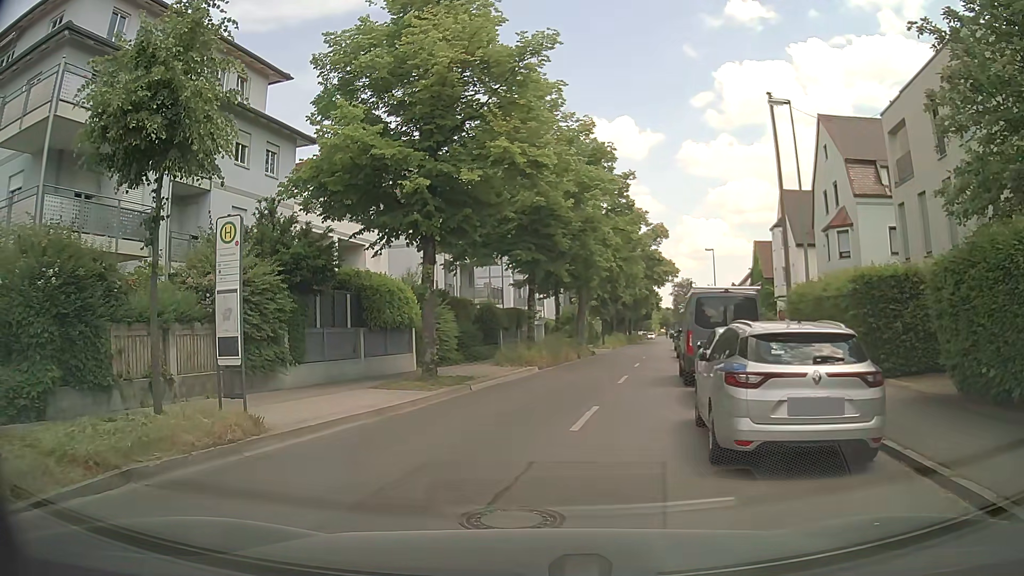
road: tertiary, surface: asphalt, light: Day
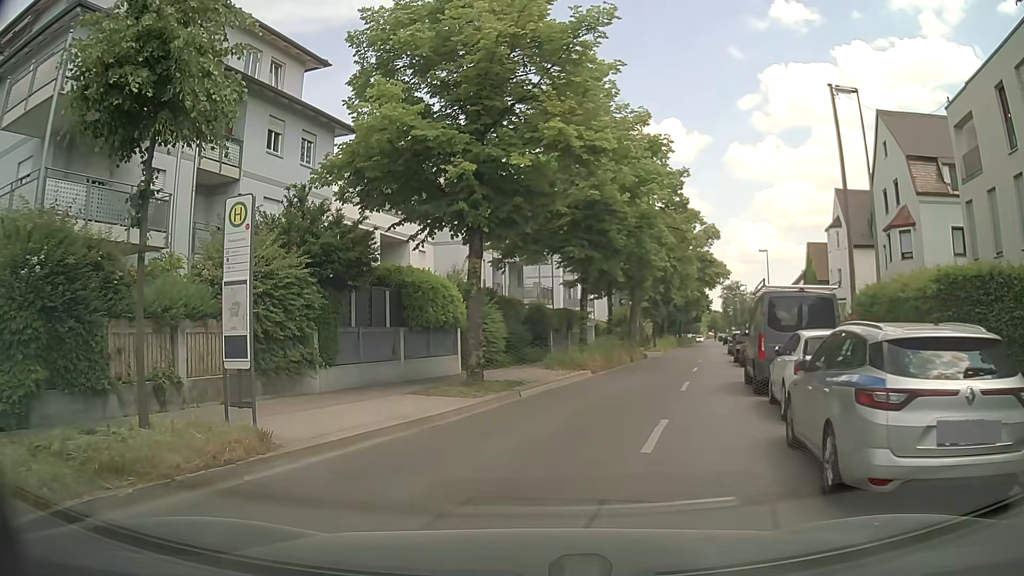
(-0.1, +1.7) m; -4°
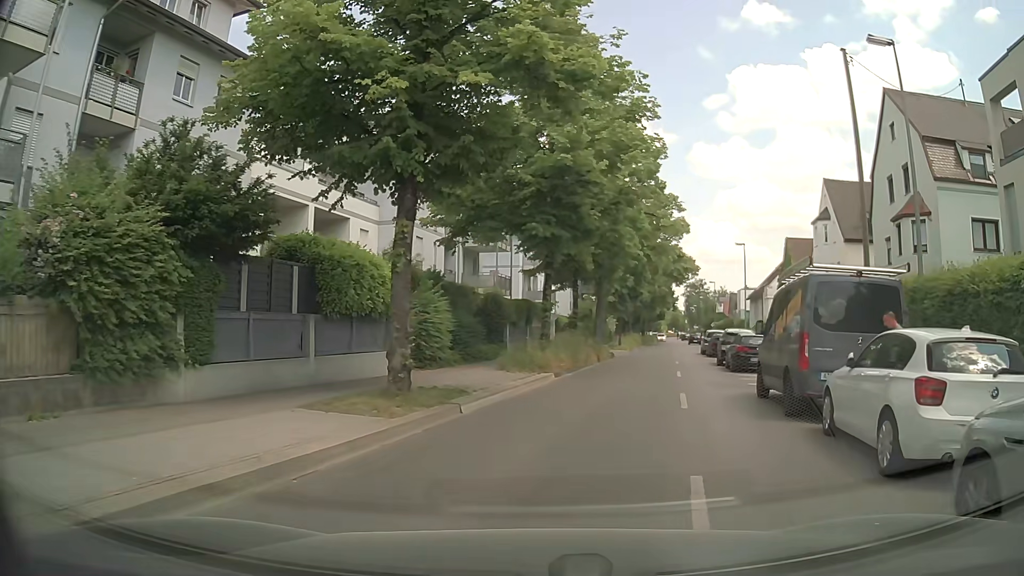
(-0.1, +4.7) m; +1°
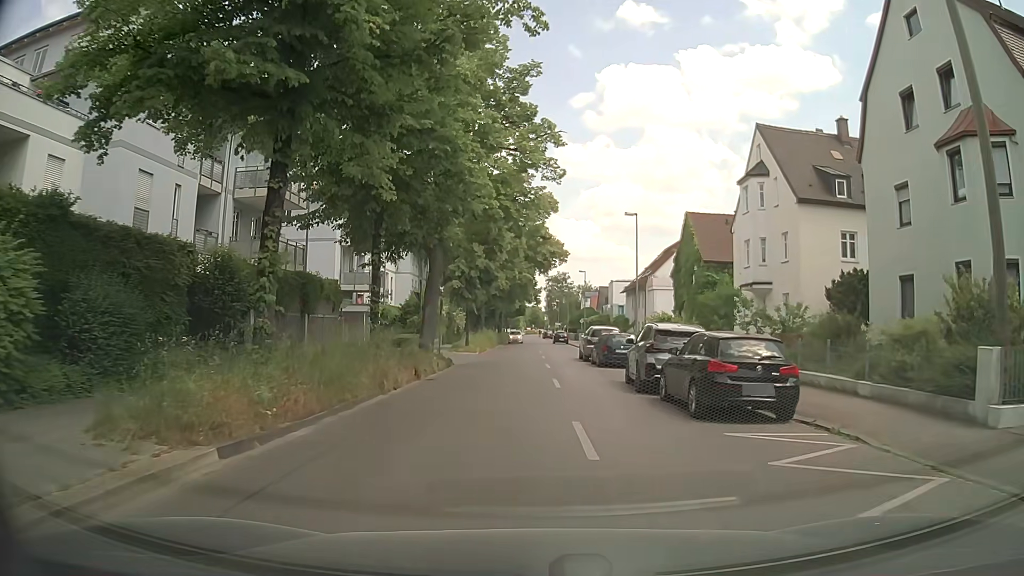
(+2.5, +14.2) m; +14°
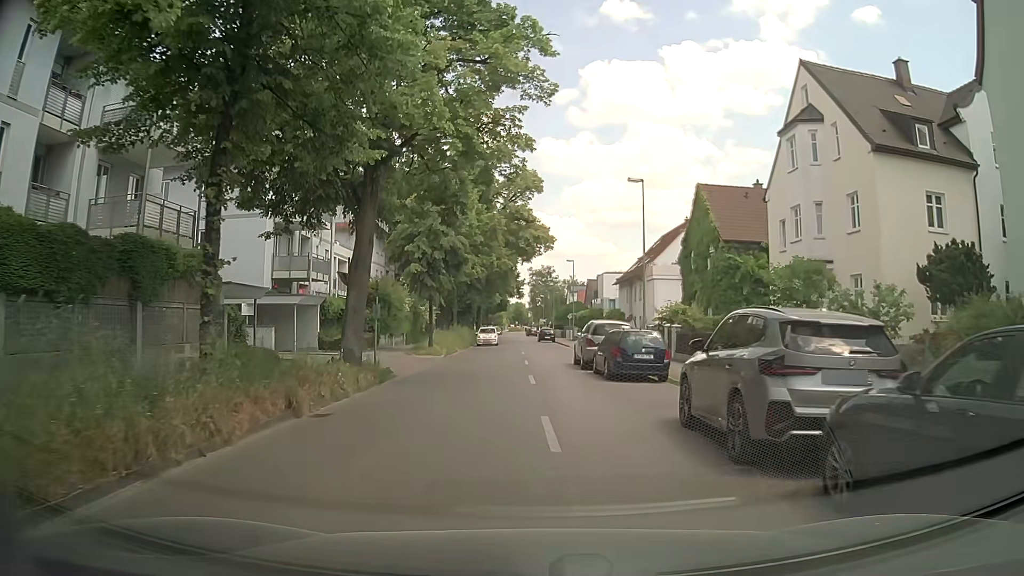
(0.0, +8.9) m; +1°
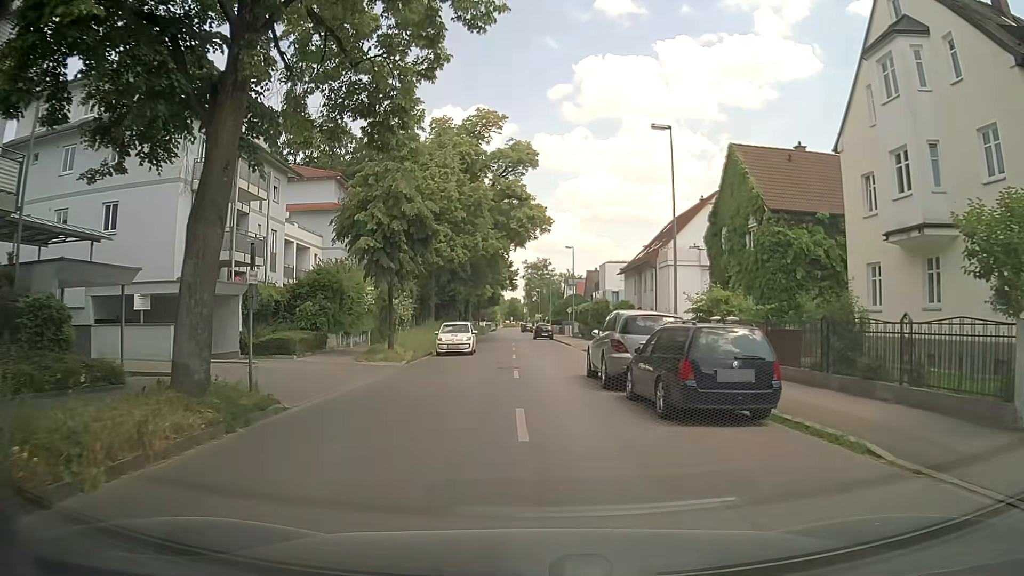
(0.0, +8.4) m; 0°
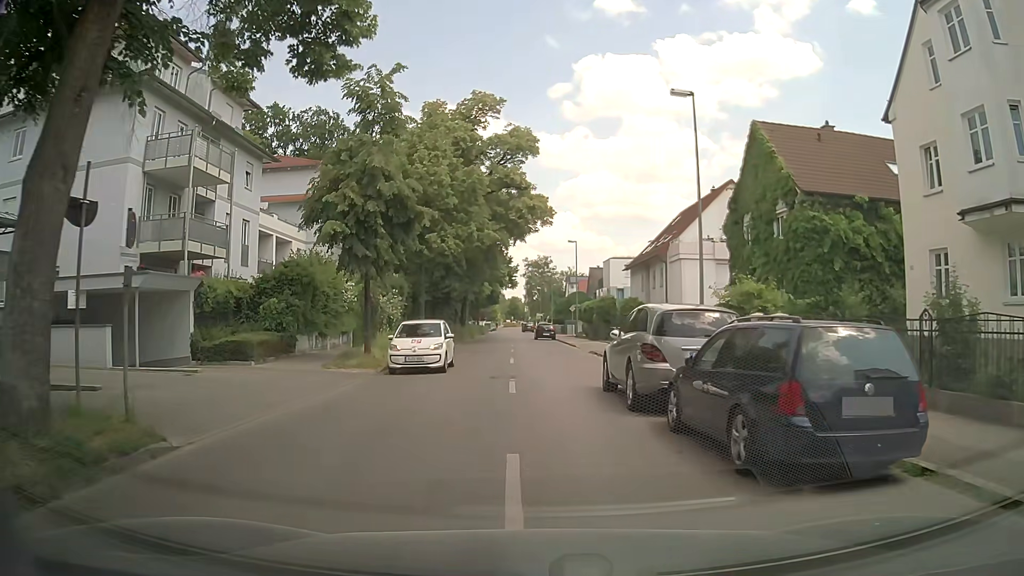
(0.0, +3.8) m; -1°
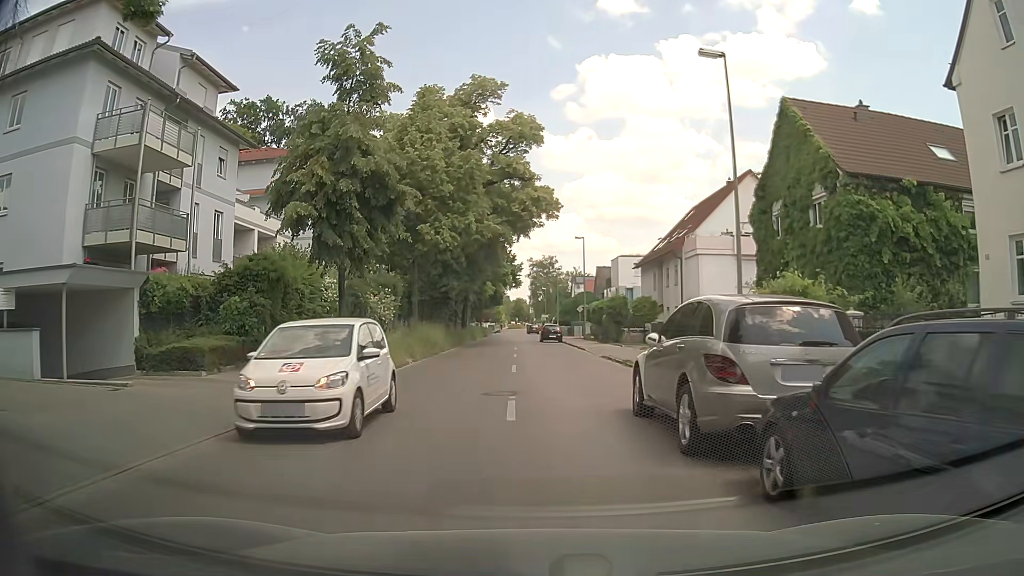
(0.0, +3.5) m; 0°
(0, +10) (0, +20) (-1, +30) (-1, +40) (-1, +50) (-2, +60) (-1, +70) (-1, +80) (-1, +90) (-1, +100) m
